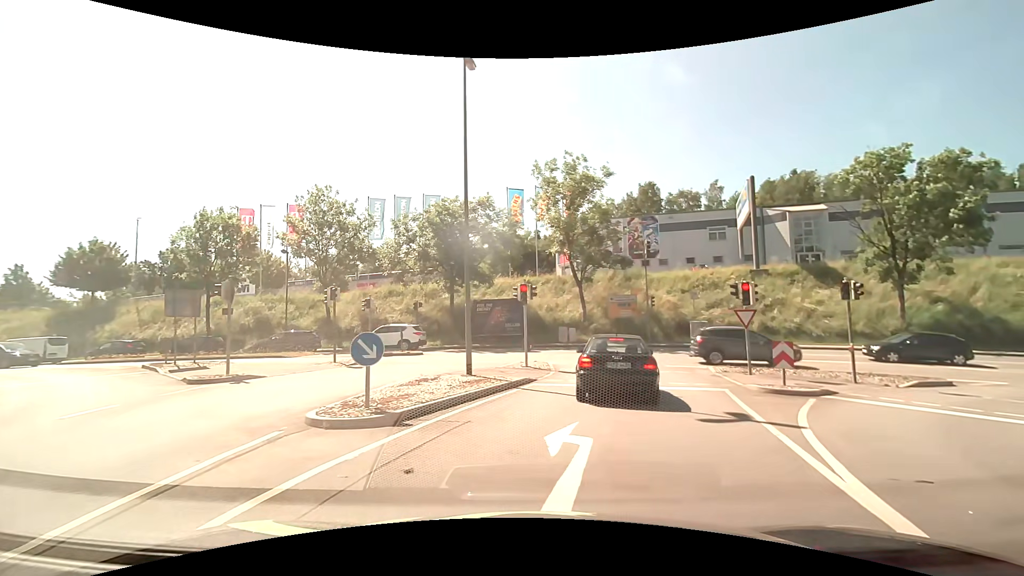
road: primary_link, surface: asphalt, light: Day
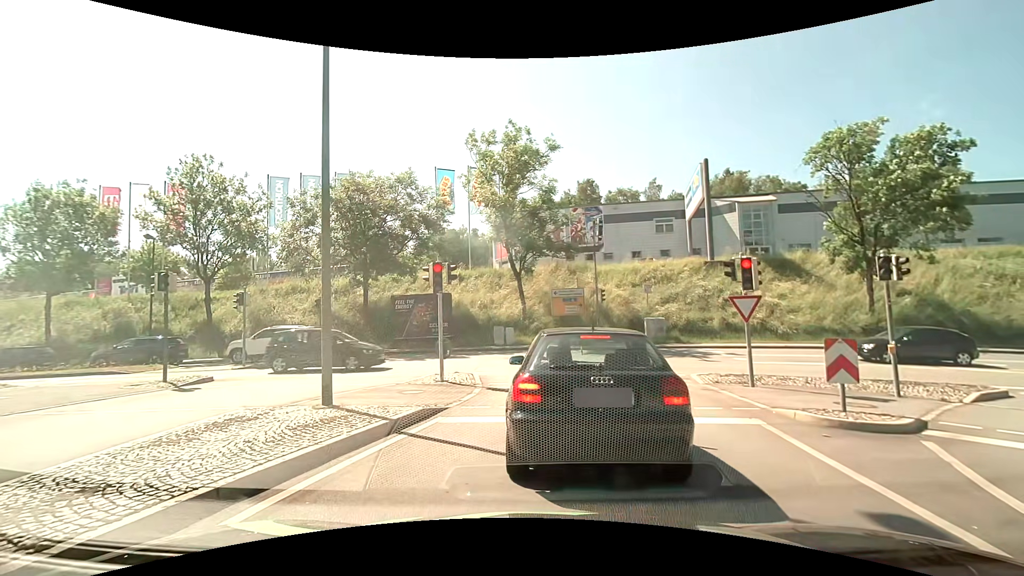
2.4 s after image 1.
(+0.5, +5.7) m; +9°
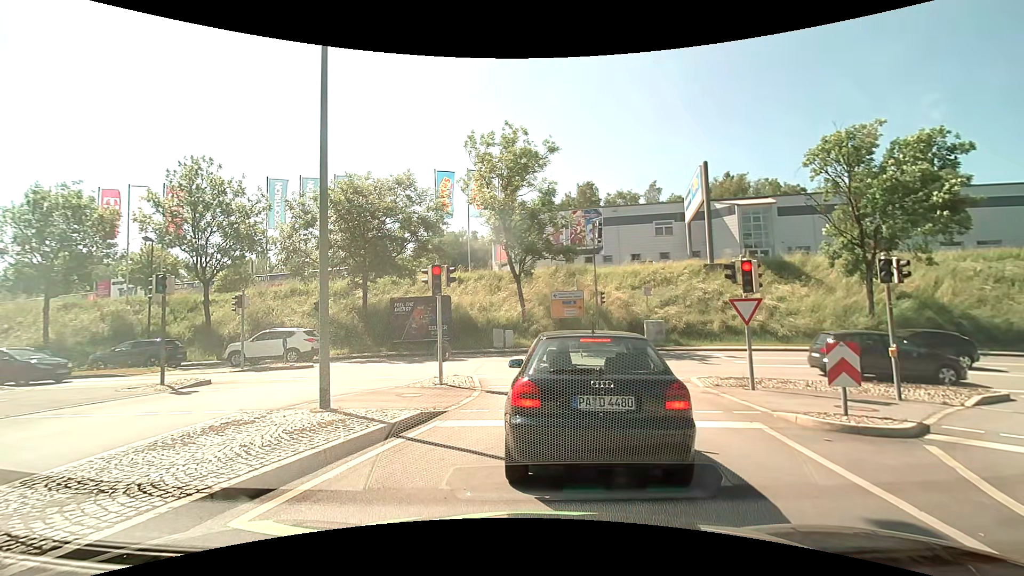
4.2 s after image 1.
(0.0, +0.2) m; 0°
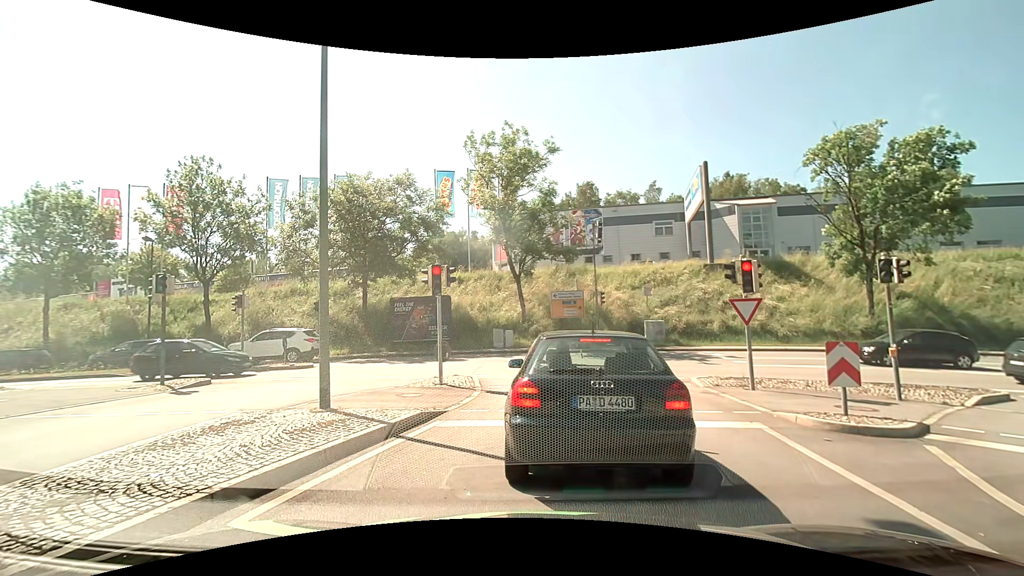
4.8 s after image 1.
(0.0, 0.0) m; 0°
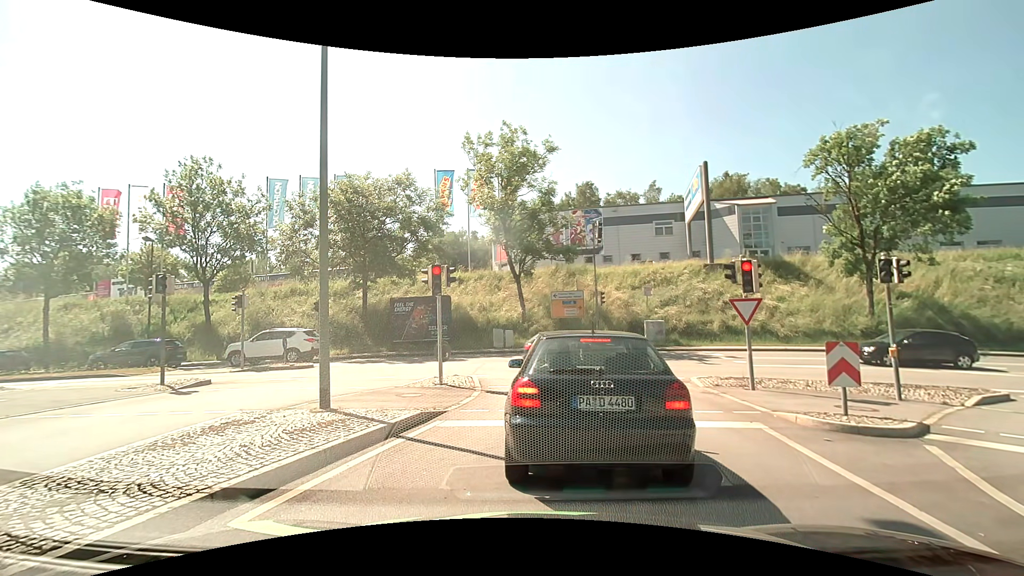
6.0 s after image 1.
(0.0, 0.0) m; 0°
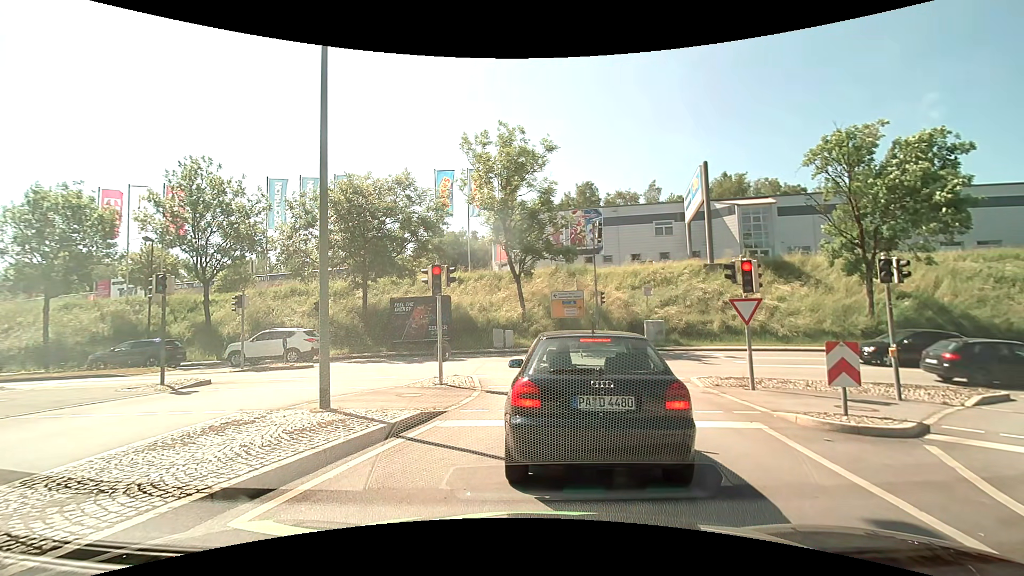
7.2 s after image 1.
(0.0, 0.0) m; 0°
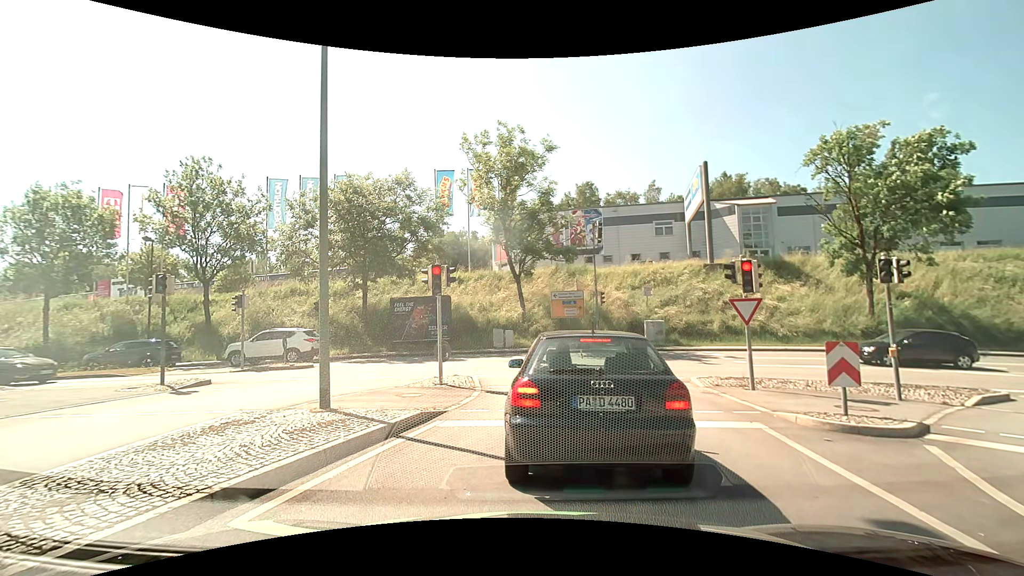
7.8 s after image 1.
(0.0, 0.0) m; 0°
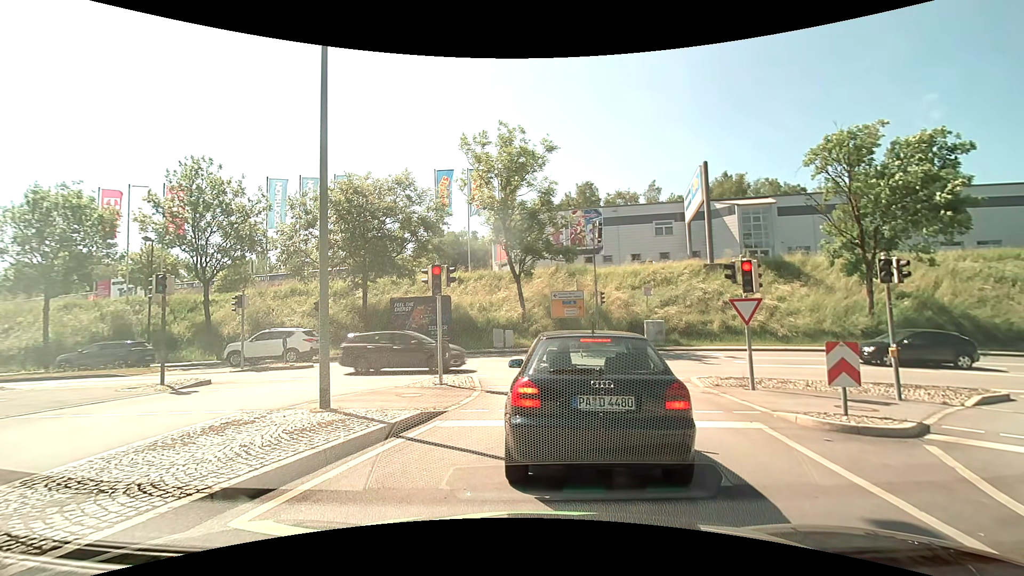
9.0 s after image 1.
(0.0, 0.0) m; 0°
(0, +10) (-1, +20) (-8, +26) (-18, +28) (-28, +27) (-38, +27) (-48, +26) (-58, +25) (-68, +24) (-78, +24) m
